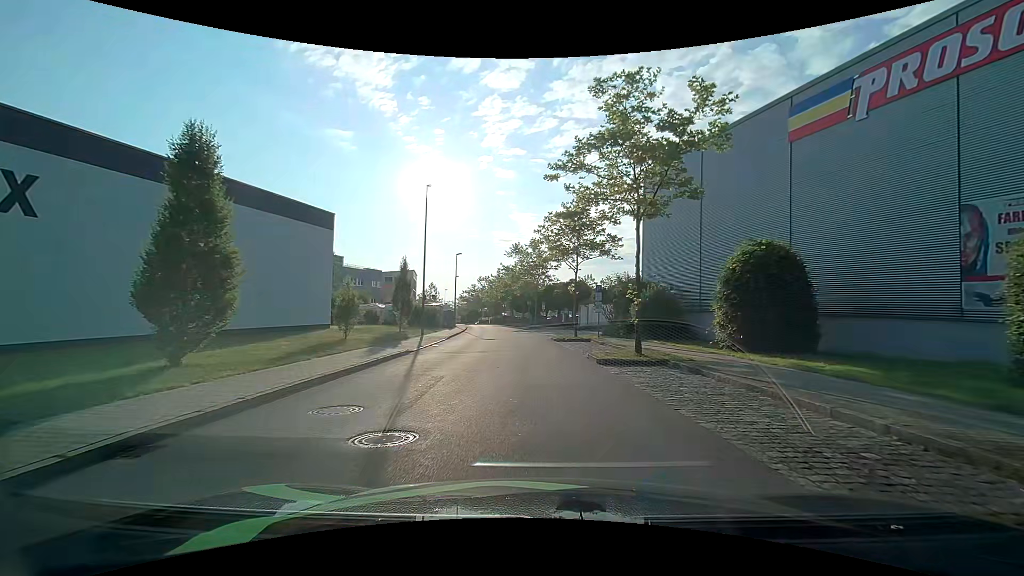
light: Day
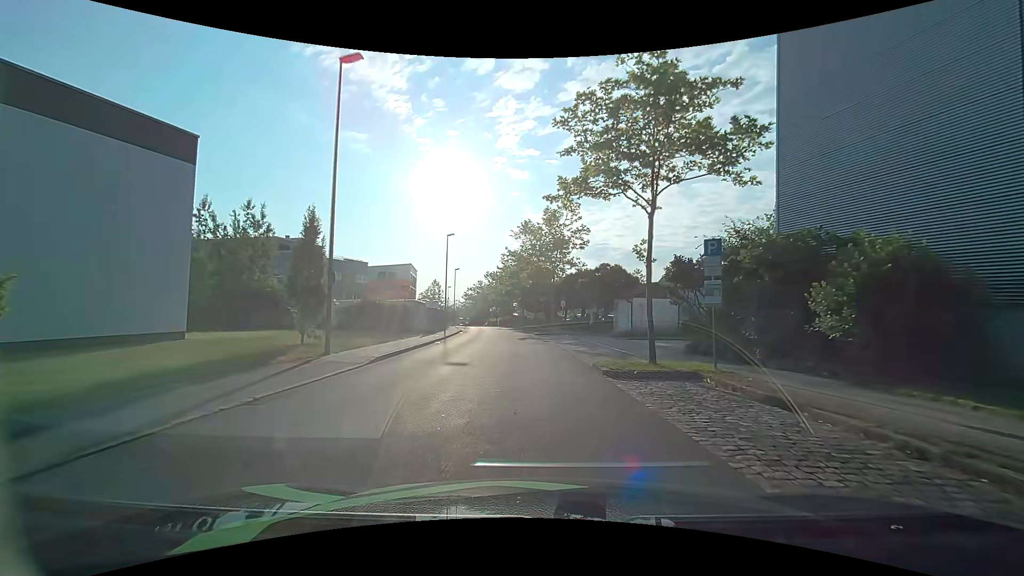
(-0.3, +17.2) m; -1°
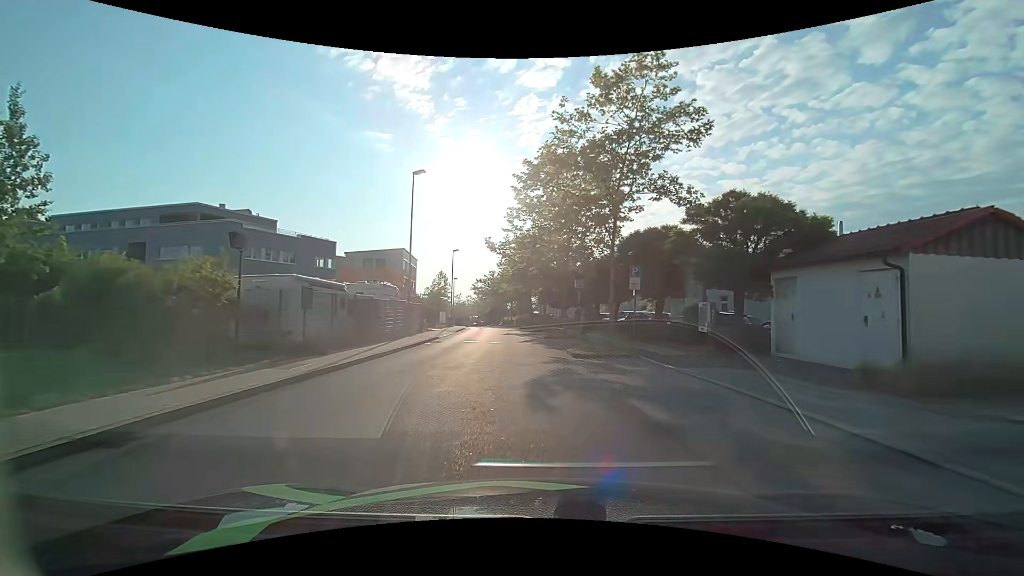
(-1.1, +23.0) m; -4°
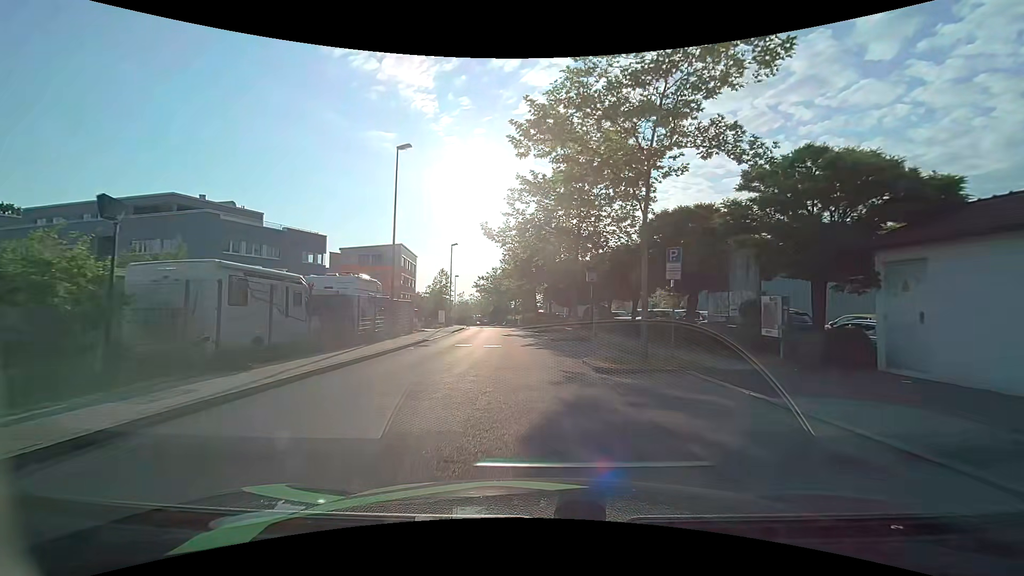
(0.0, +4.5) m; 0°
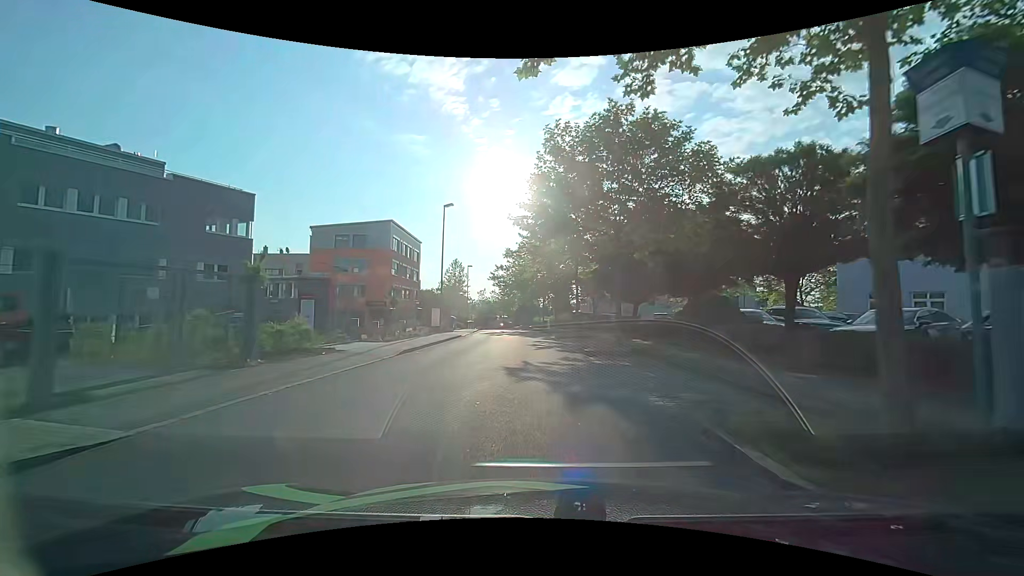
(-0.9, +22.1) m; -4°
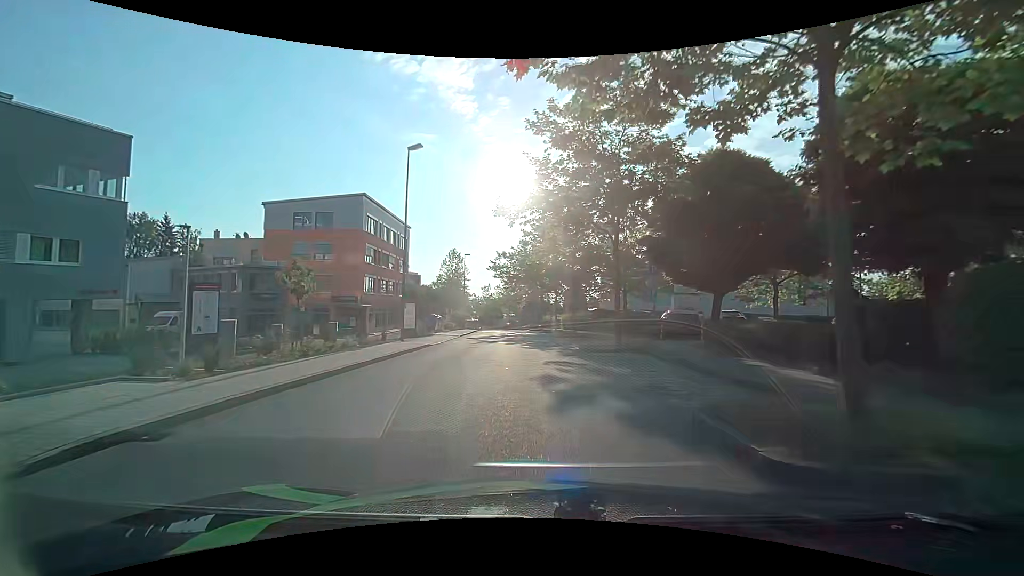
(-0.2, +13.3) m; -2°
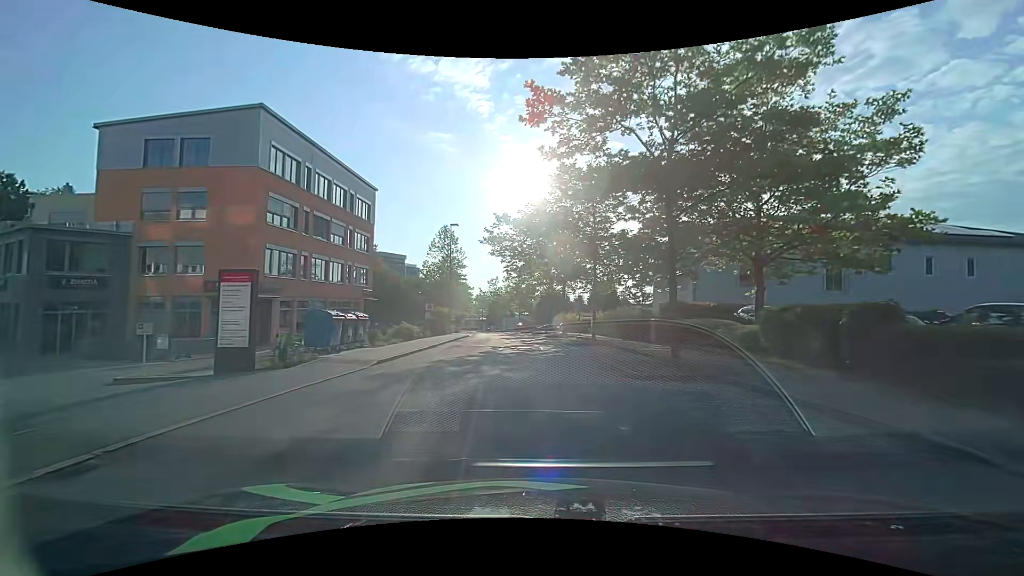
(-0.2, +21.5) m; 0°
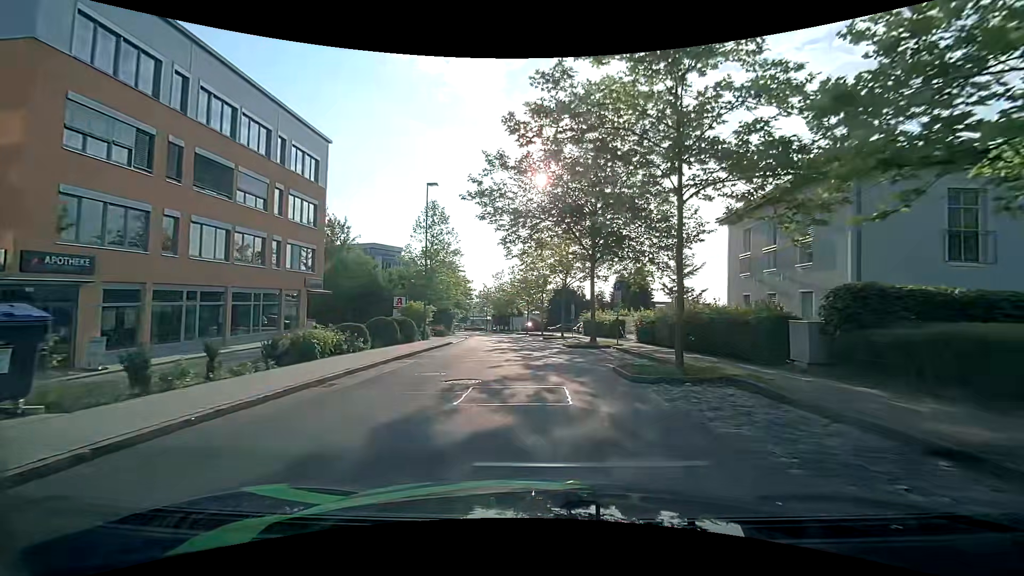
(-0.3, +14.1) m; -2°
